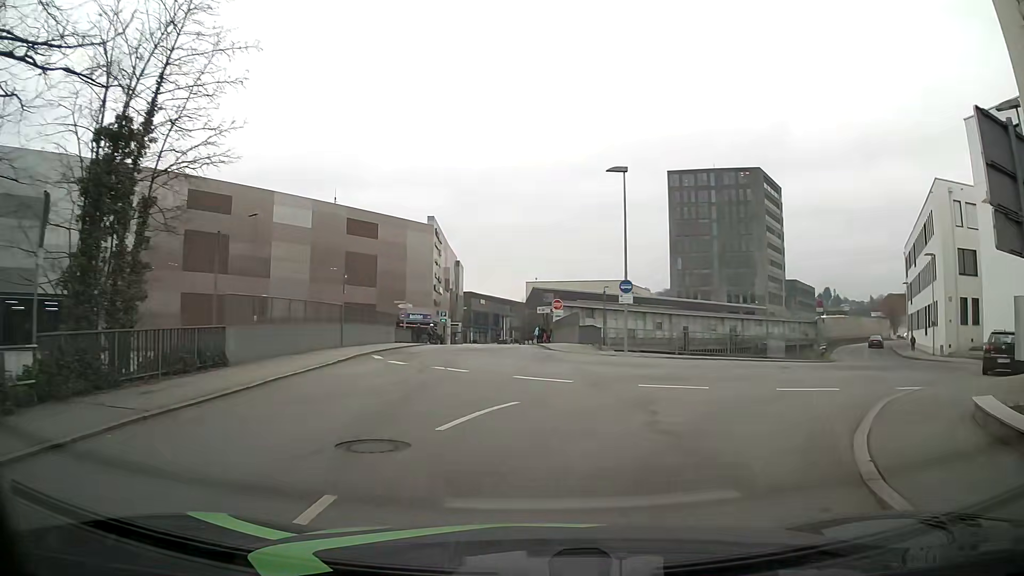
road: residential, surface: asphalt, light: Day
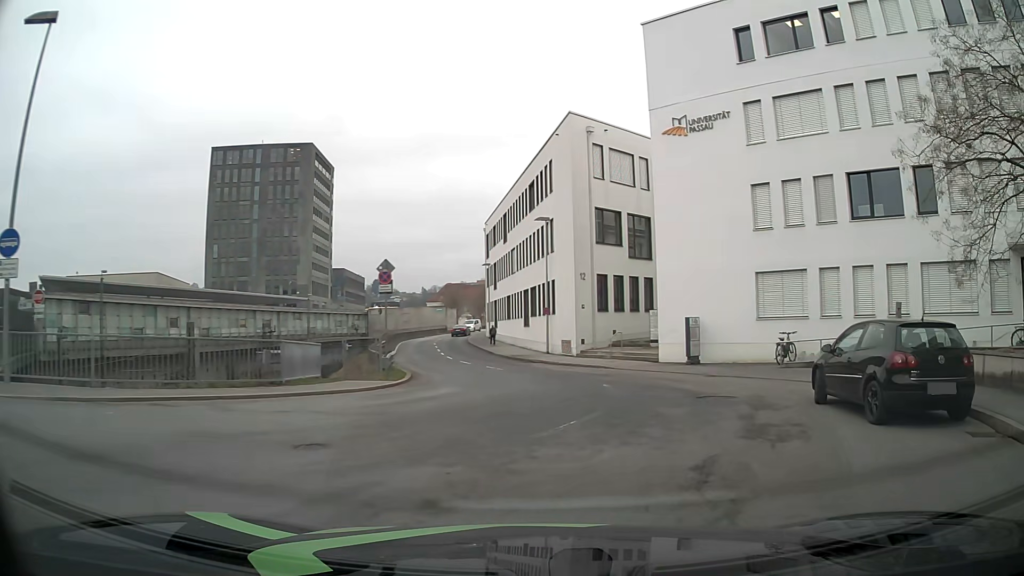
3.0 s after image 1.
(+4.9, +15.0) m; +39°
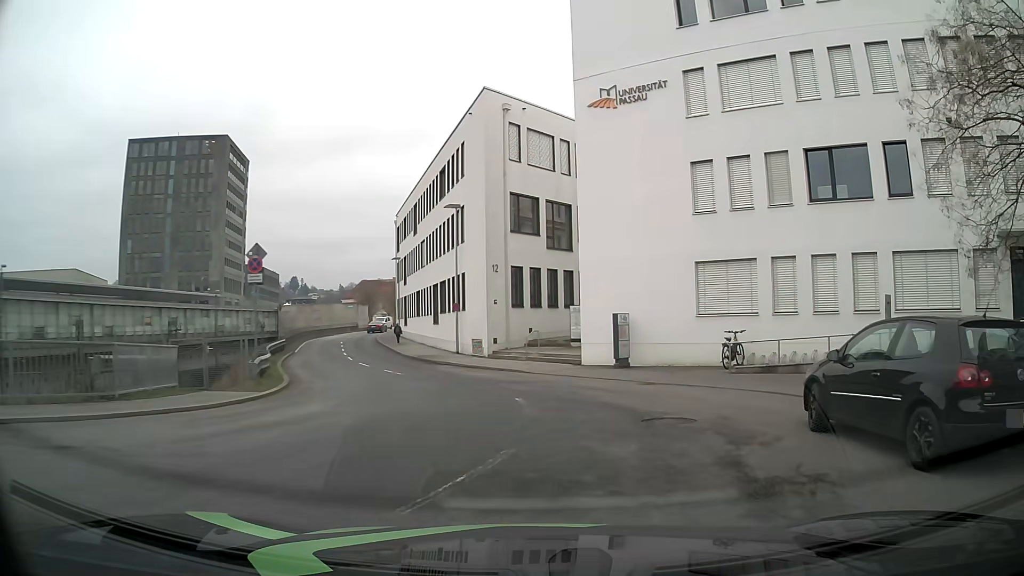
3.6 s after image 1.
(+0.2, +3.6) m; +7°
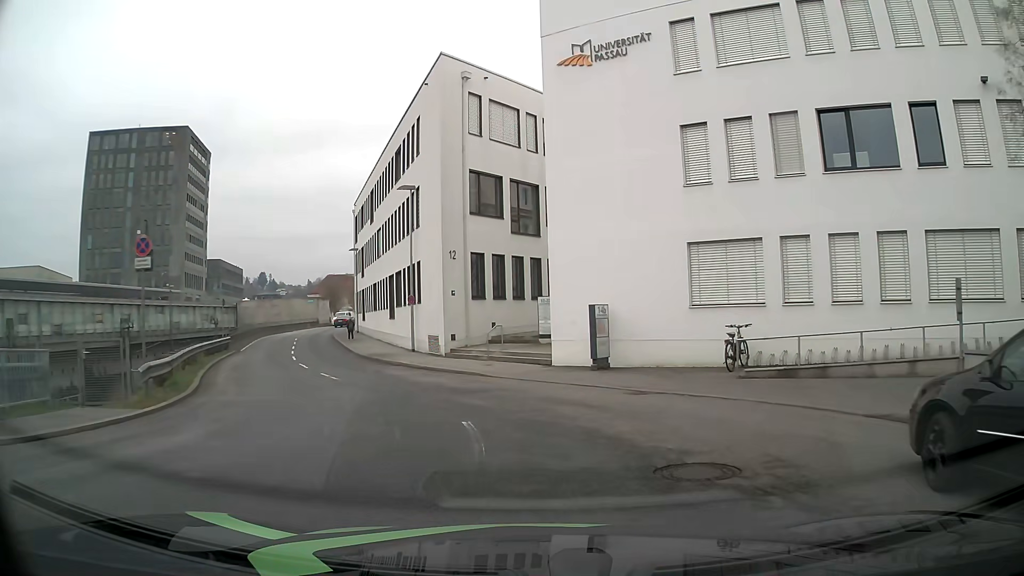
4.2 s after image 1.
(+0.1, +3.8) m; +3°
